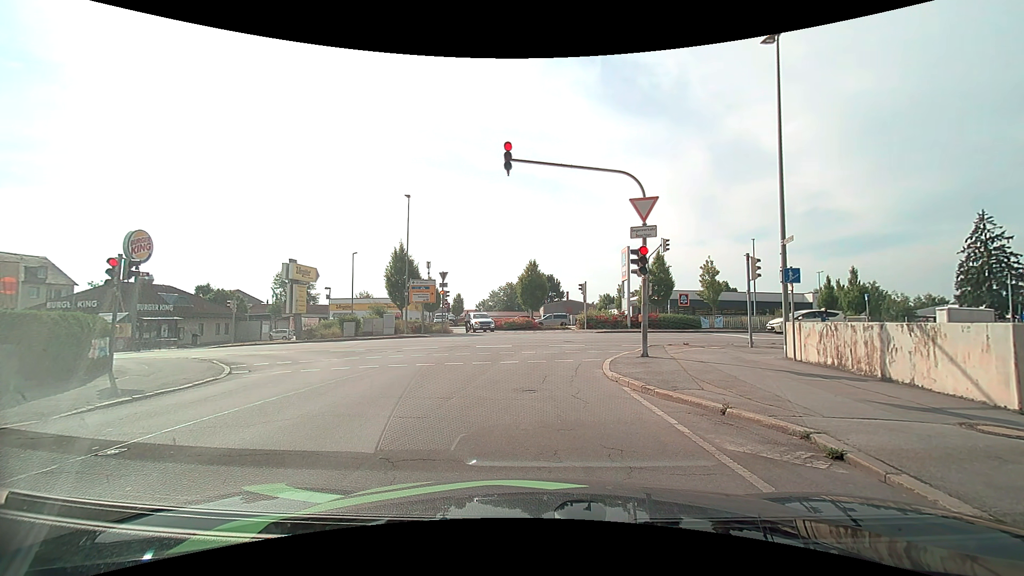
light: Day
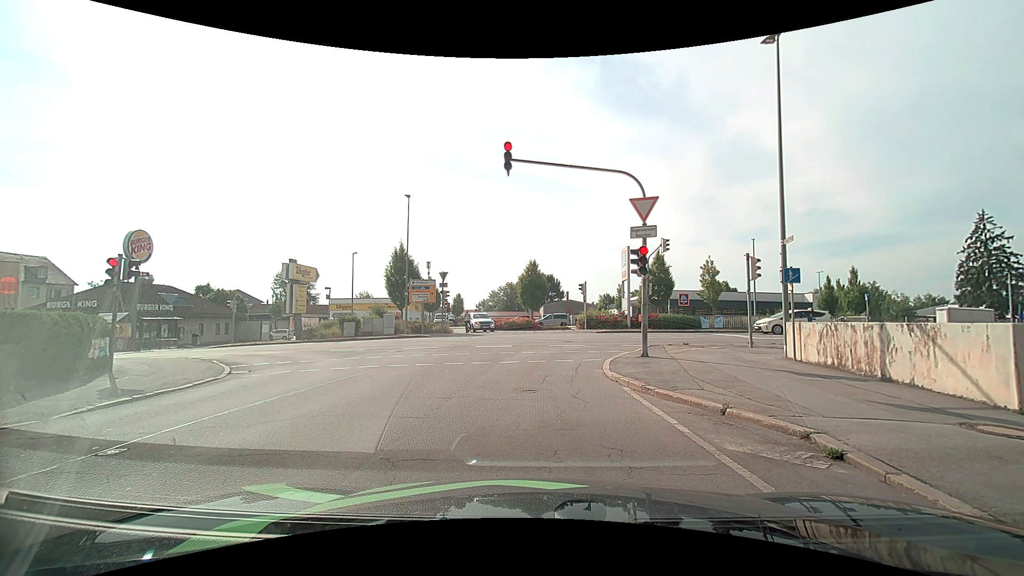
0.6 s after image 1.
(0.0, 0.0) m; 0°
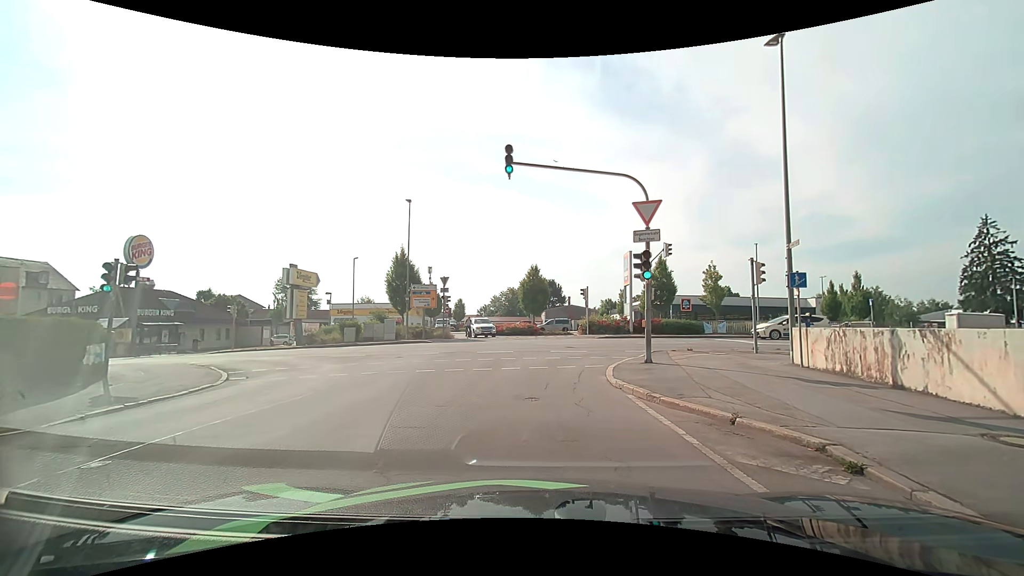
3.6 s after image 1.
(0.0, +0.3) m; 0°
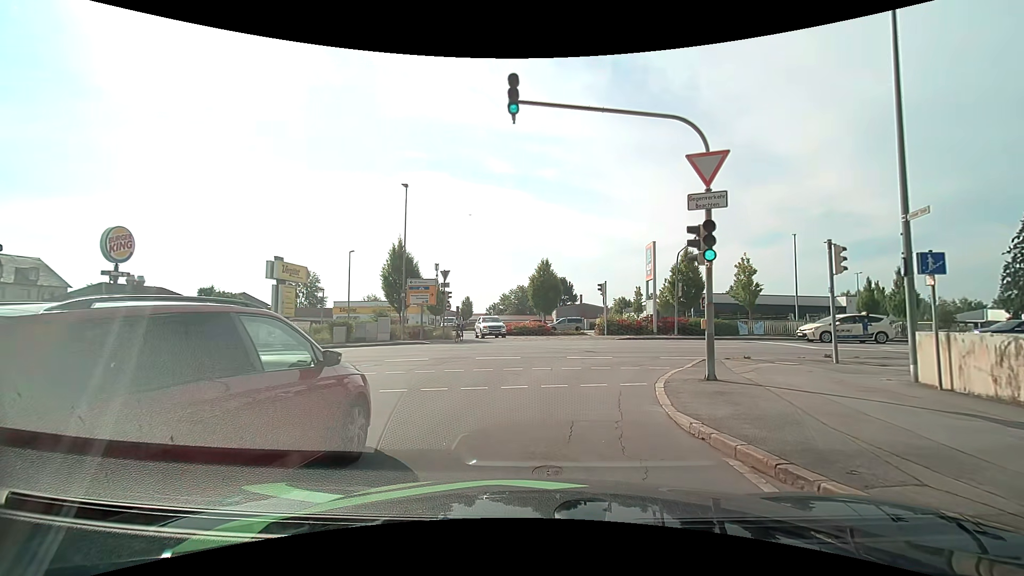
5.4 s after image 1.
(-0.1, +4.3) m; -2°
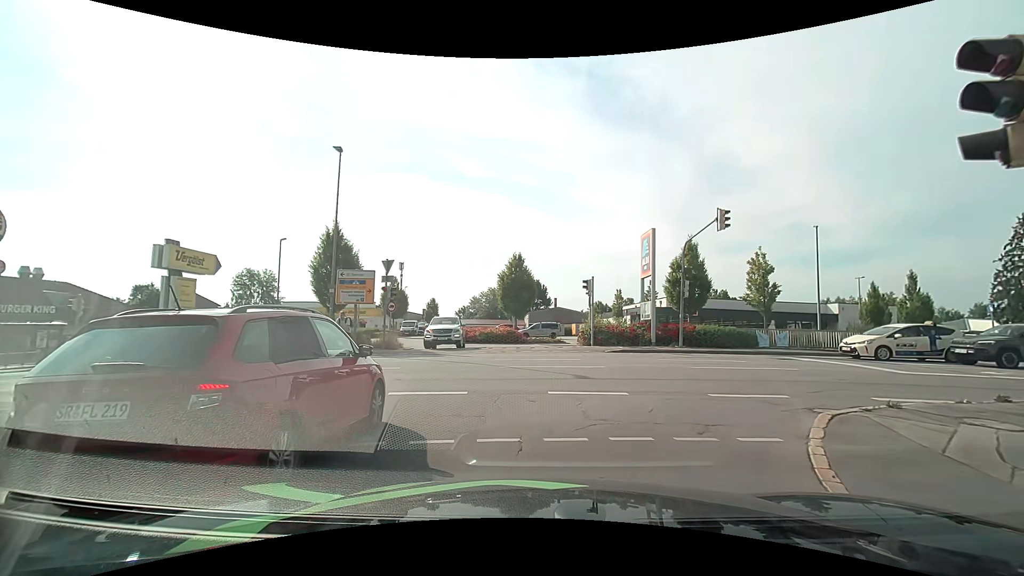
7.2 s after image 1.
(+0.1, +7.4) m; +3°
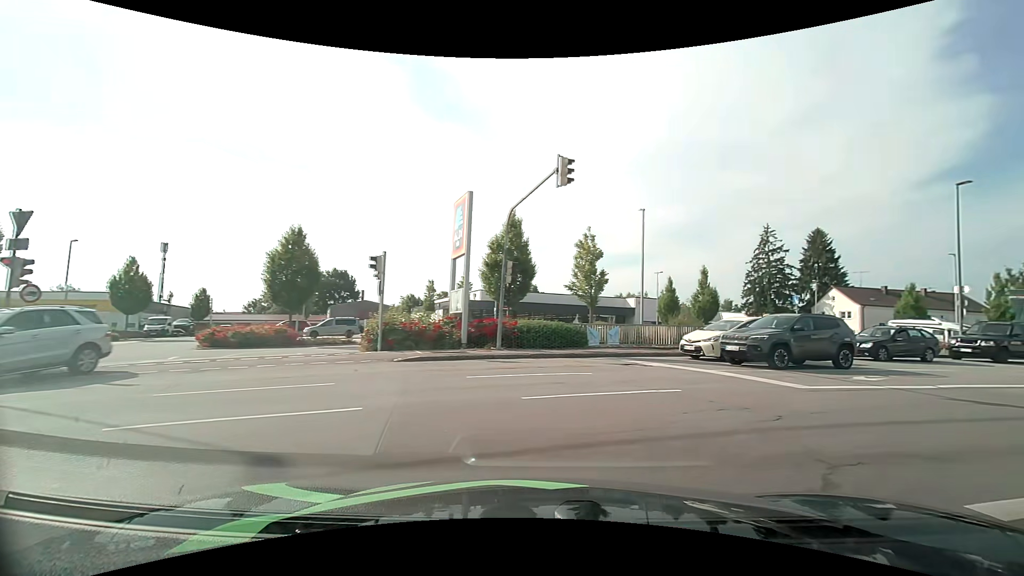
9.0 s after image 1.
(+1.0, +7.5) m; +20°
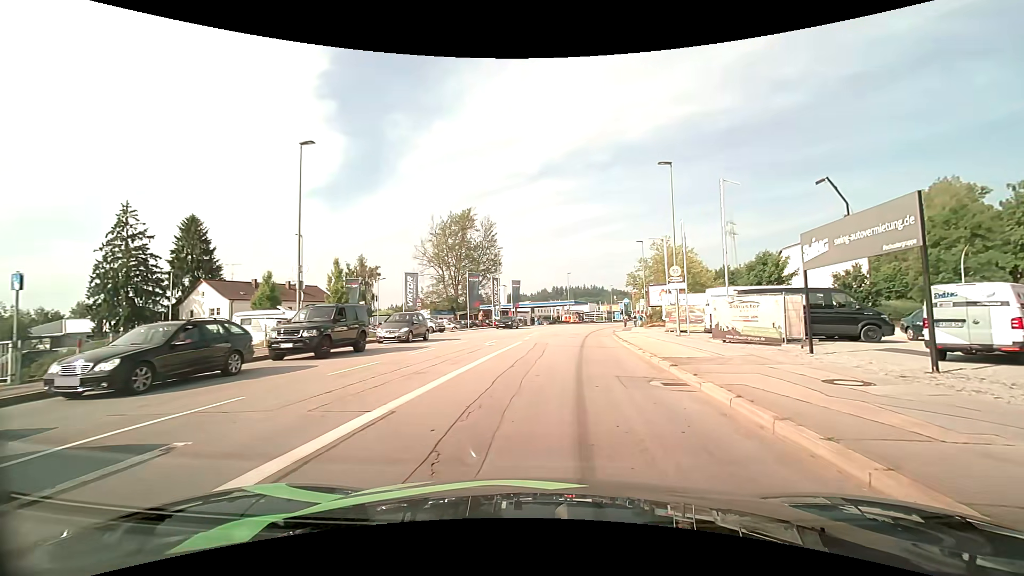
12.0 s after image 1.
(+7.2, +10.6) m; +62°
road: tertiary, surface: asphalt
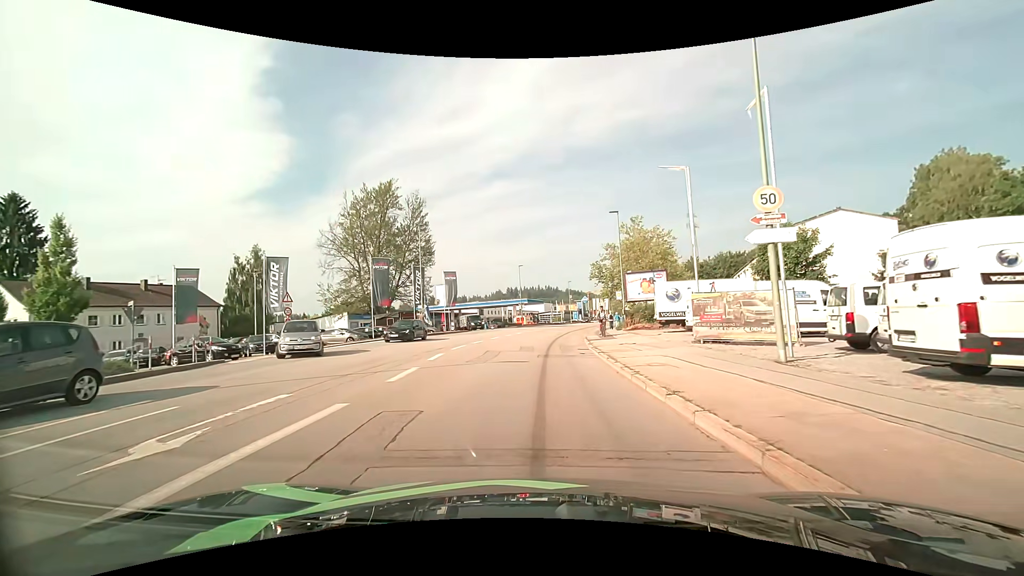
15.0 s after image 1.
(+1.6, +18.1) m; +6°
(0, +10) (0, +20) (+1, +30) (+2, +40) (+3, +50) (+4, +60) (+6, +70) (+8, +79) (+11, +89) (+13, +99) m
